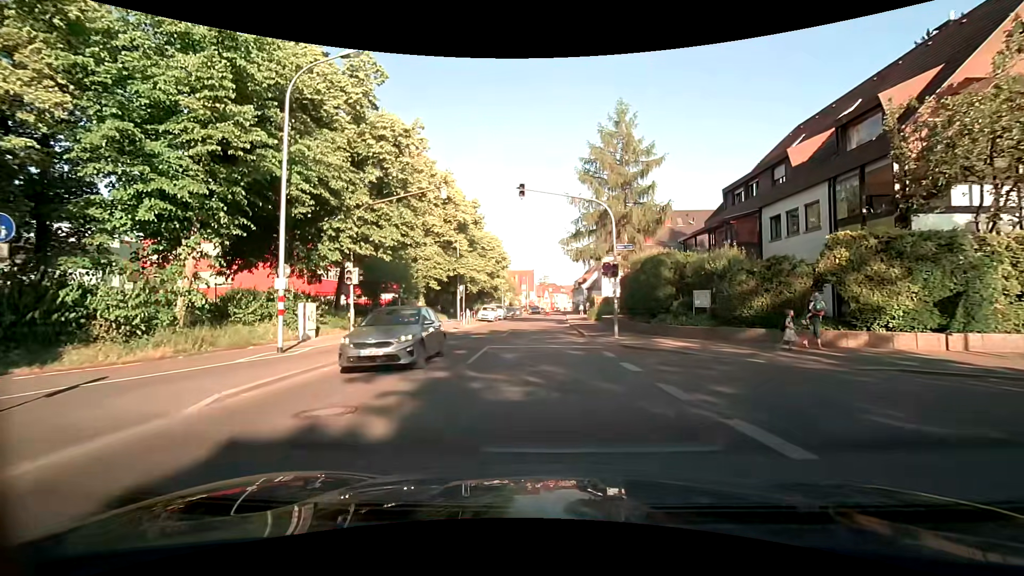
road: unclassified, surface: asphalt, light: Day
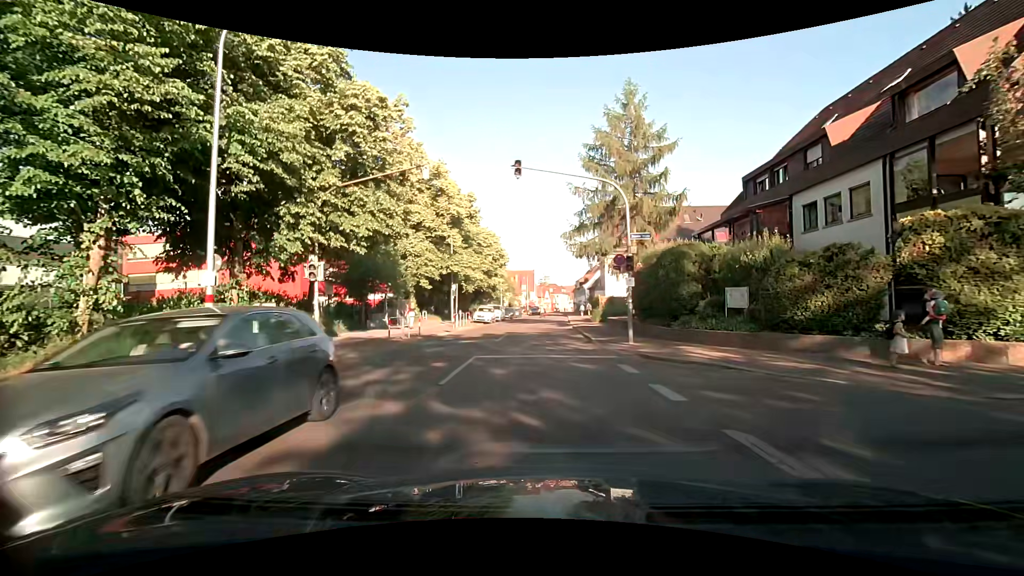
(-0.1, +3.3) m; 0°
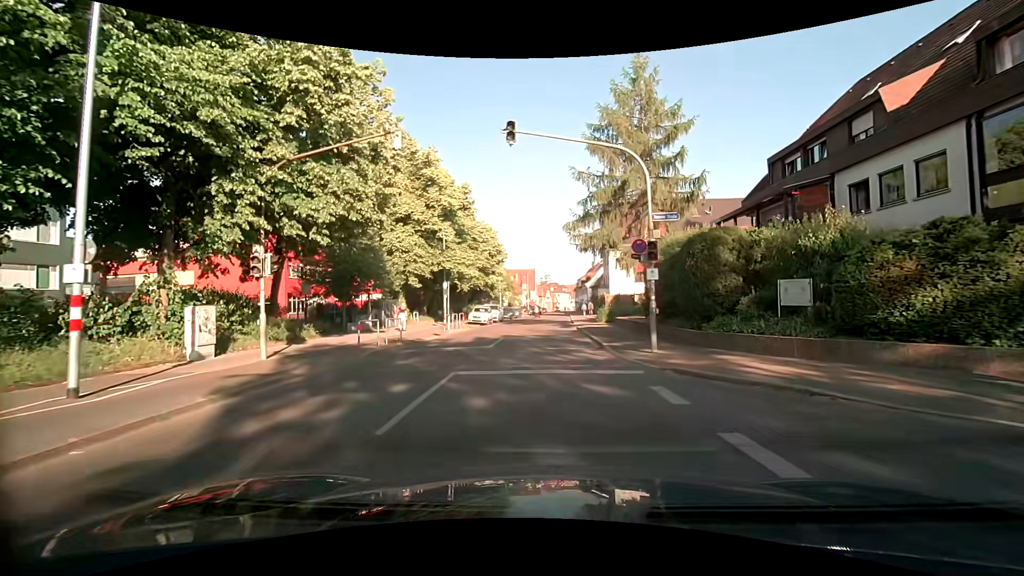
(-0.1, +3.4) m; -2°
(0, +10) (0, +20) (+1, +30) (+1, +40) (+2, +50) (+2, +60) (+3, +70) (+3, +80) (+4, +90) (+4, +100) m
